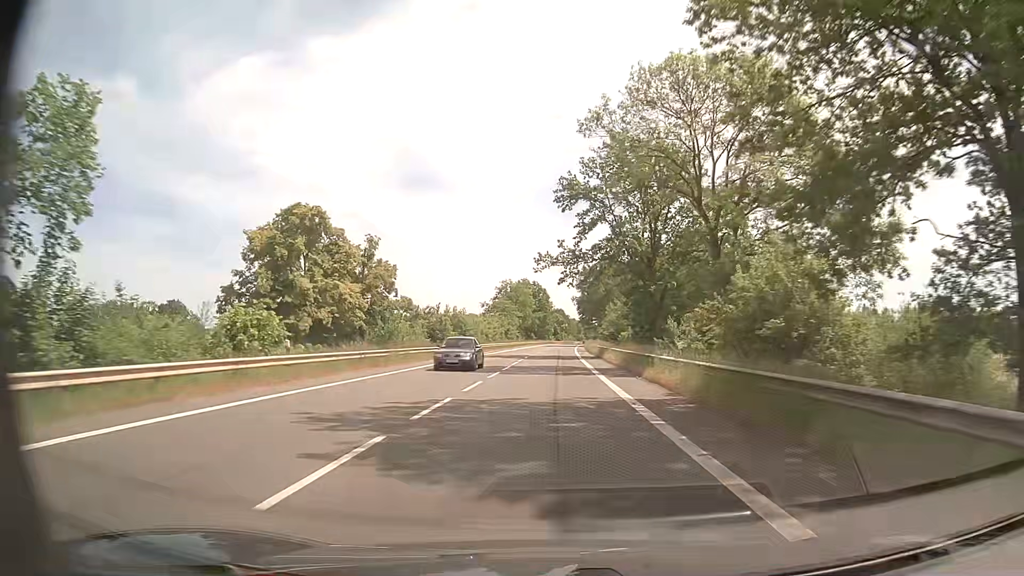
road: secondary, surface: asphalt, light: Day
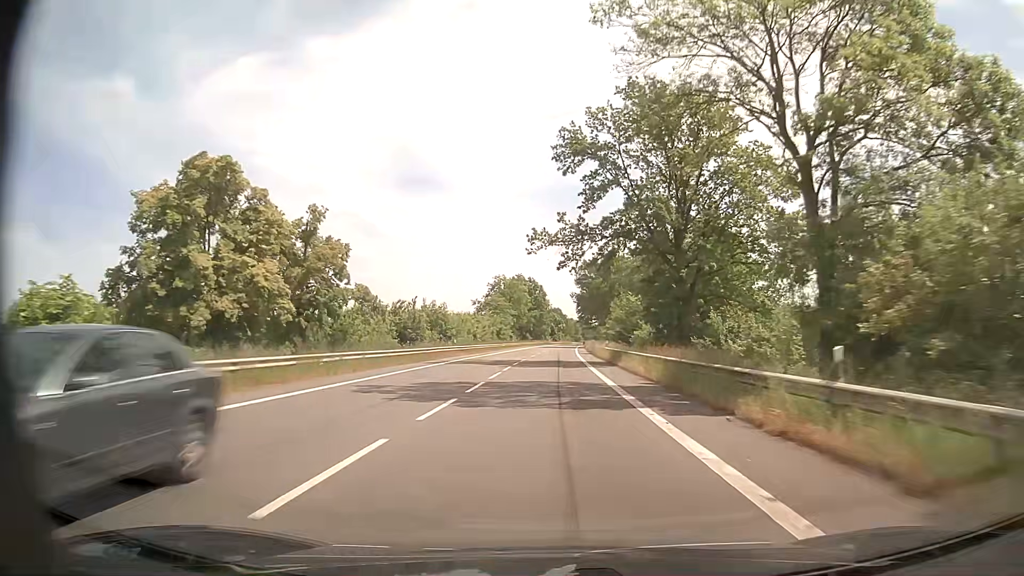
(0.0, +12.6) m; 0°
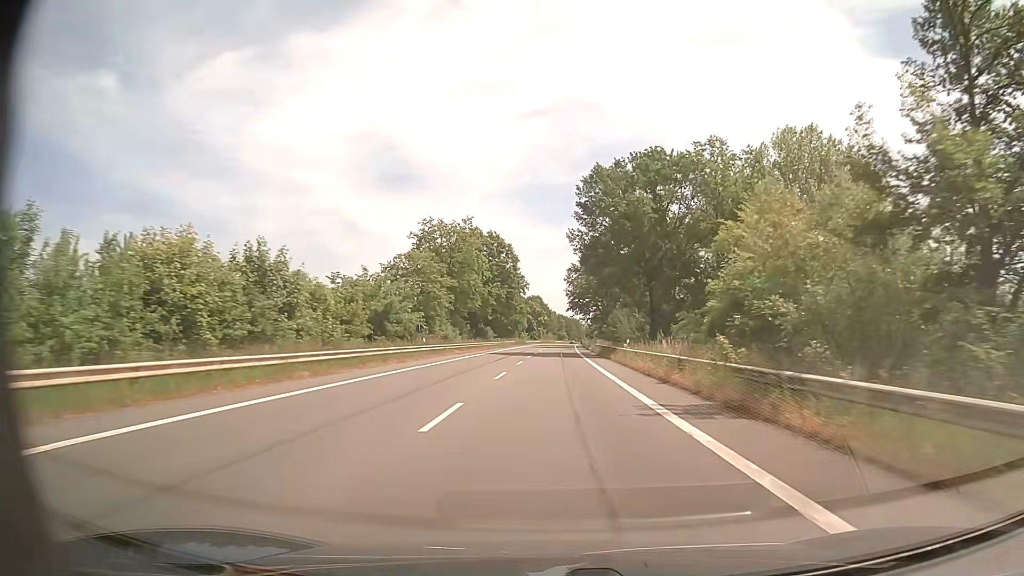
(+0.7, +69.9) m; +2°
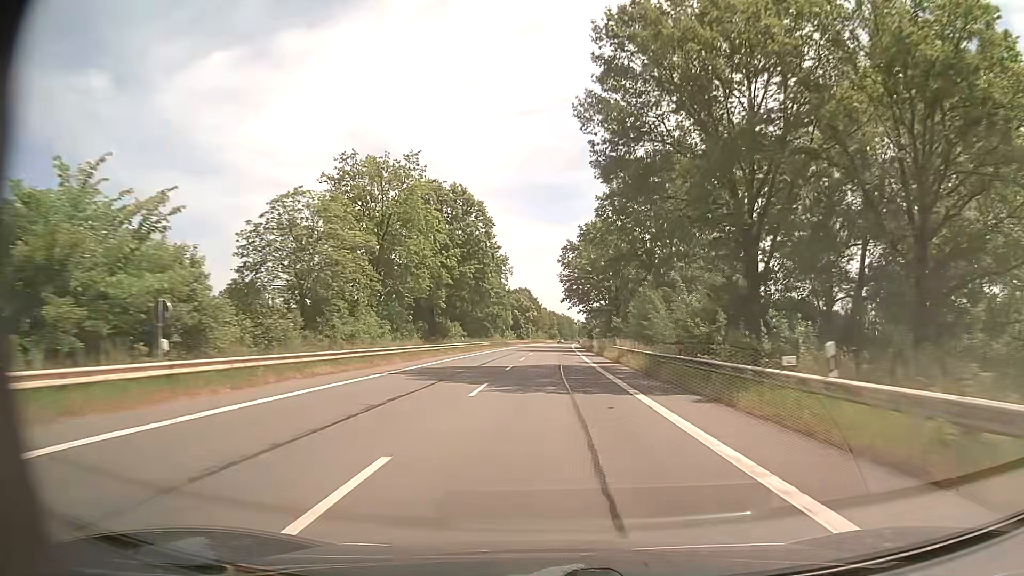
(+0.3, +30.7) m; +1°
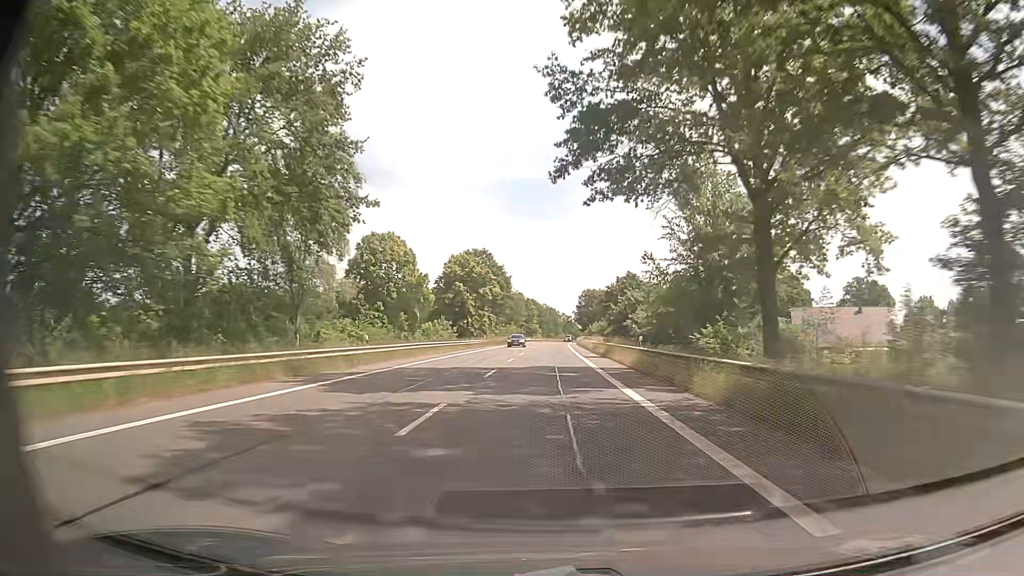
(+1.1, +78.9) m; +1°
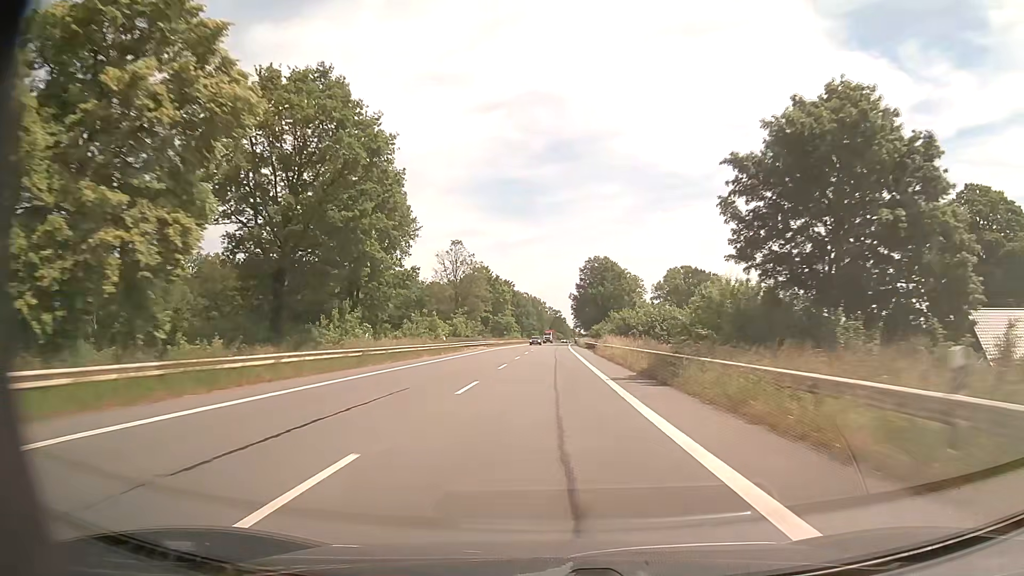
(+1.0, +78.1) m; +1°
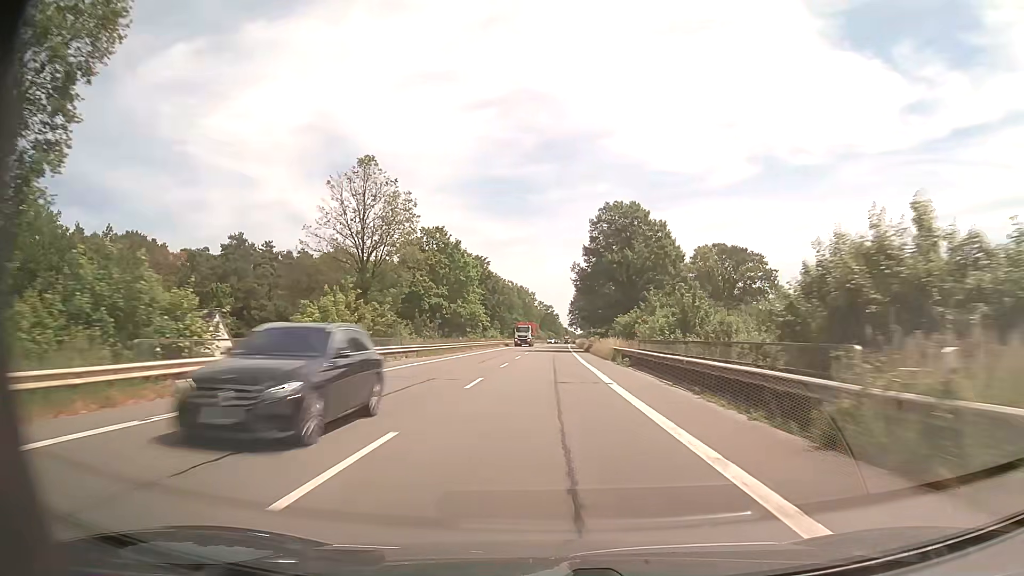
(+0.3, +46.9) m; +1°
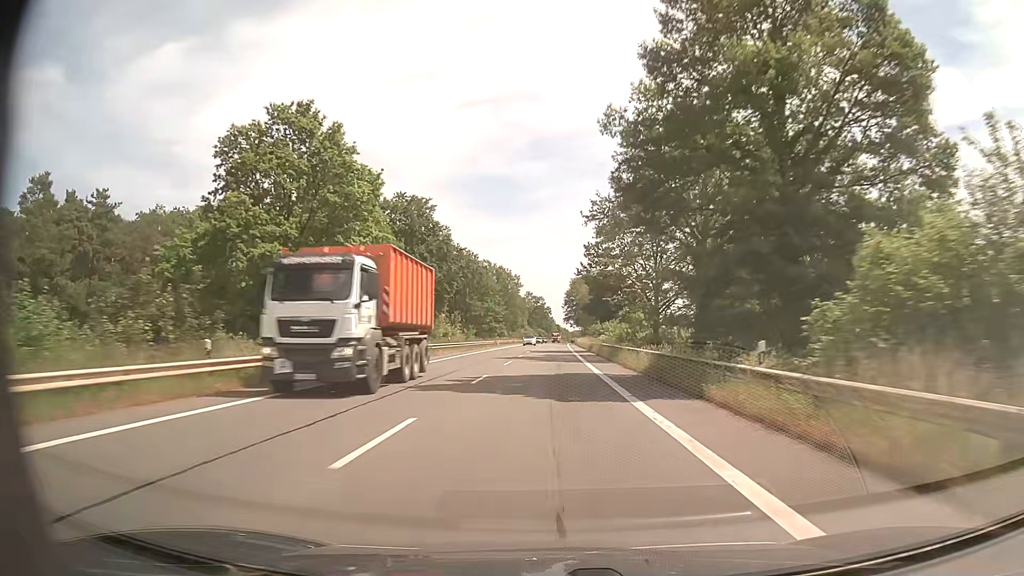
(+0.5, +46.9) m; +1°
(0, +10) (0, +20) (0, +30) (0, +40) (0, +50) (+1, +60) (+1, +70) (+1, +80) (+1, +90) (+1, +100) m
